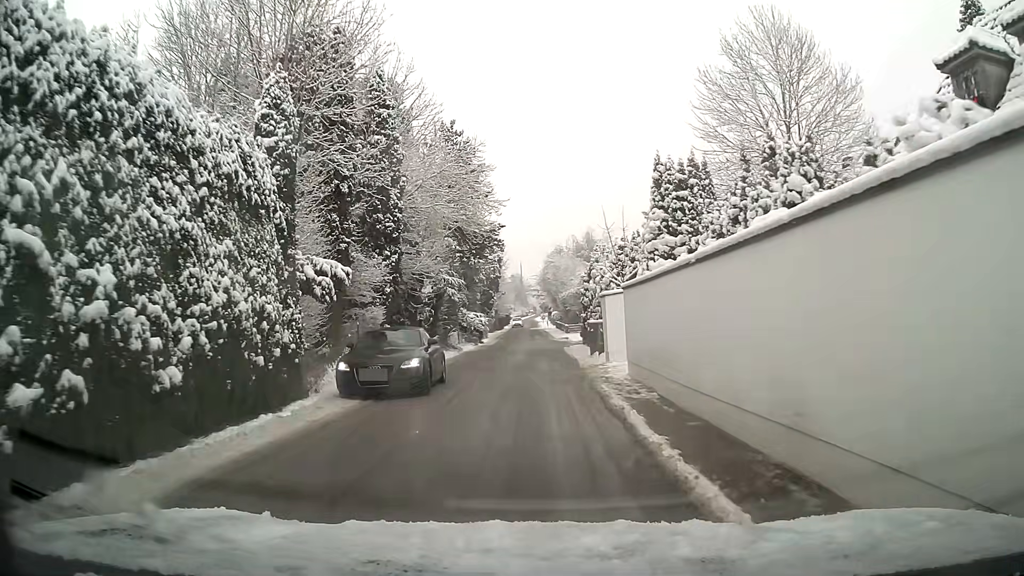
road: residential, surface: asphalt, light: Day
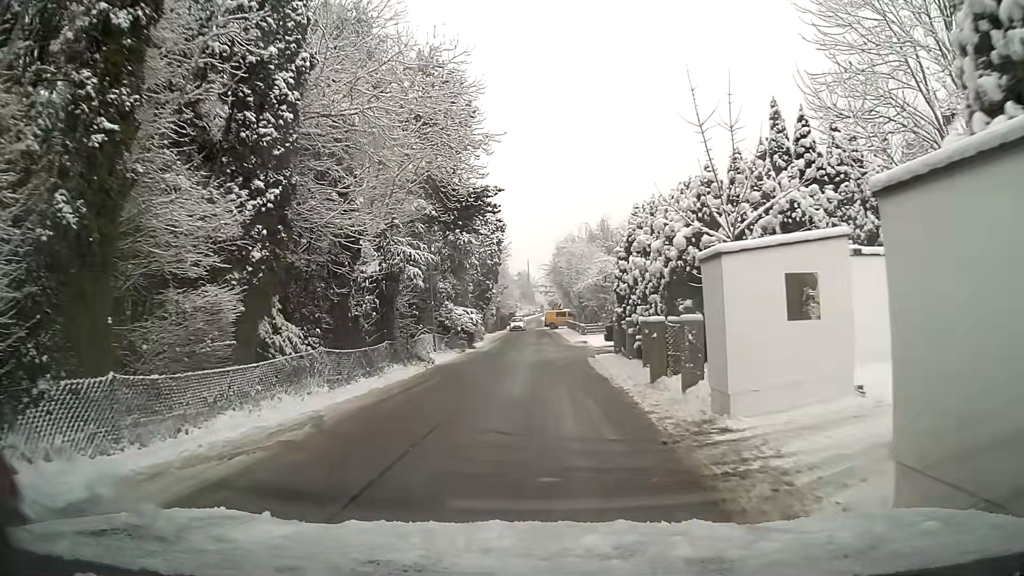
(0.0, +12.0) m; 0°
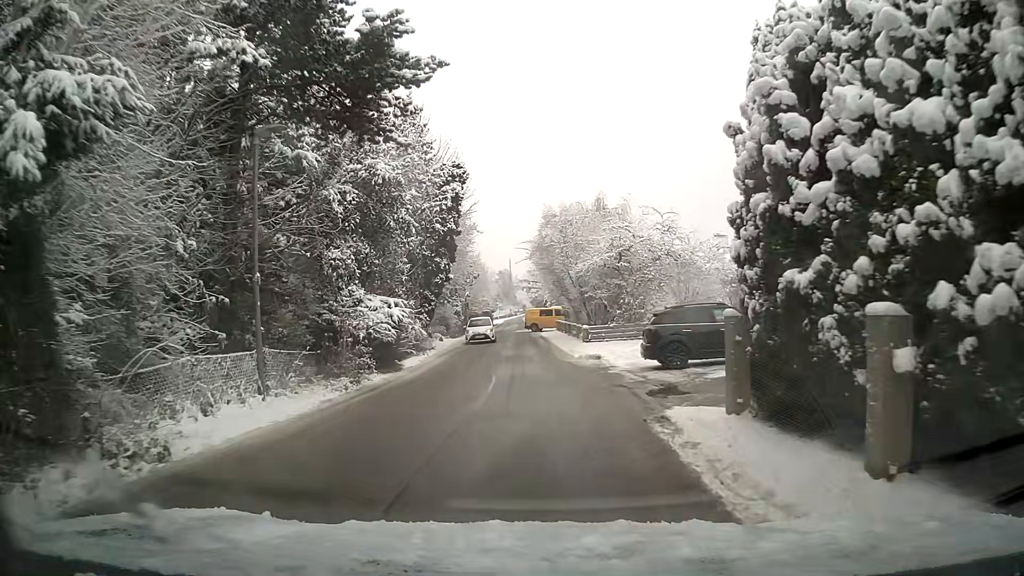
(+0.2, +16.6) m; +2°
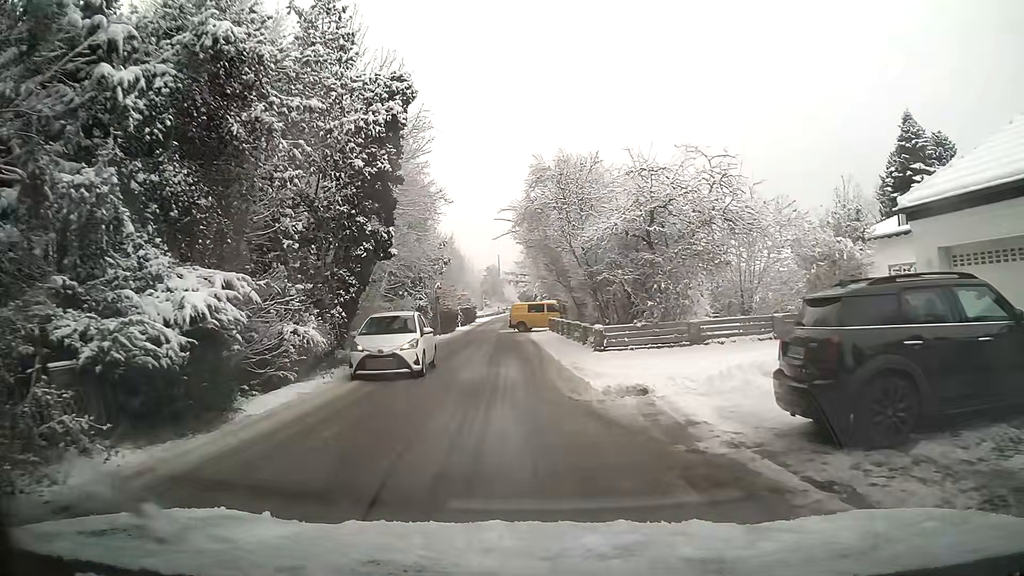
(+0.1, +11.1) m; 0°
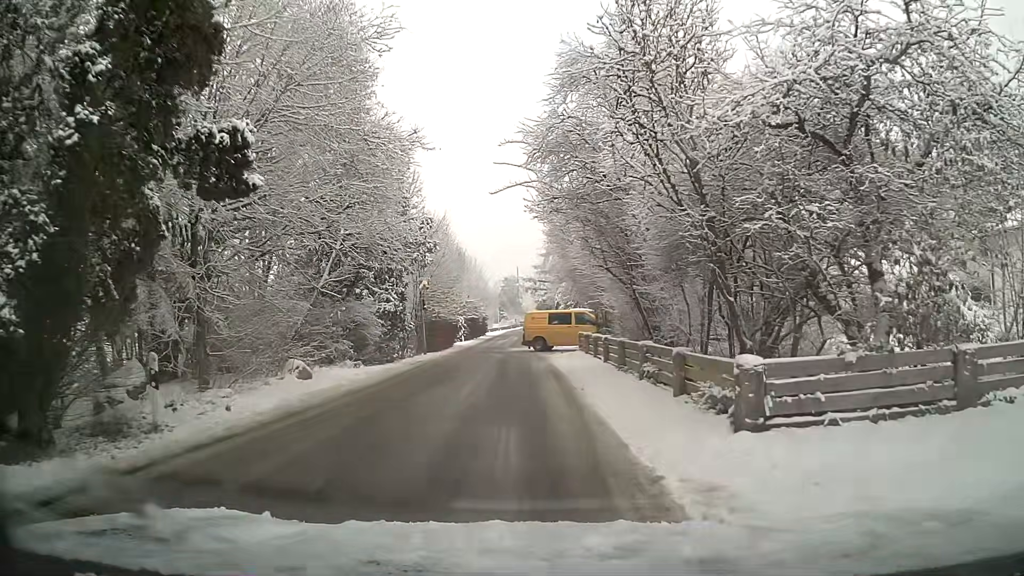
(-0.1, +12.7) m; -2°
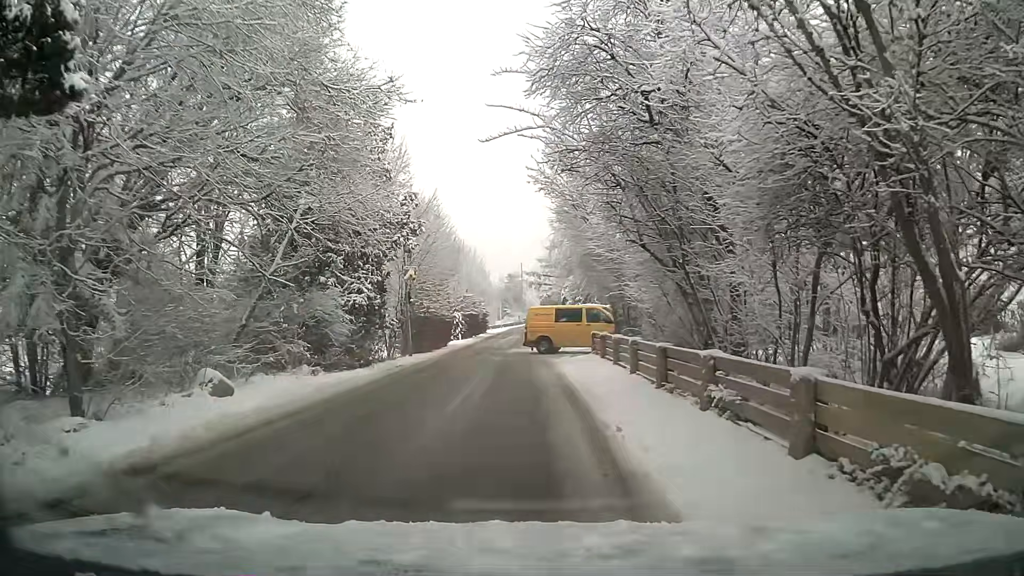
(0.0, +4.6) m; 0°
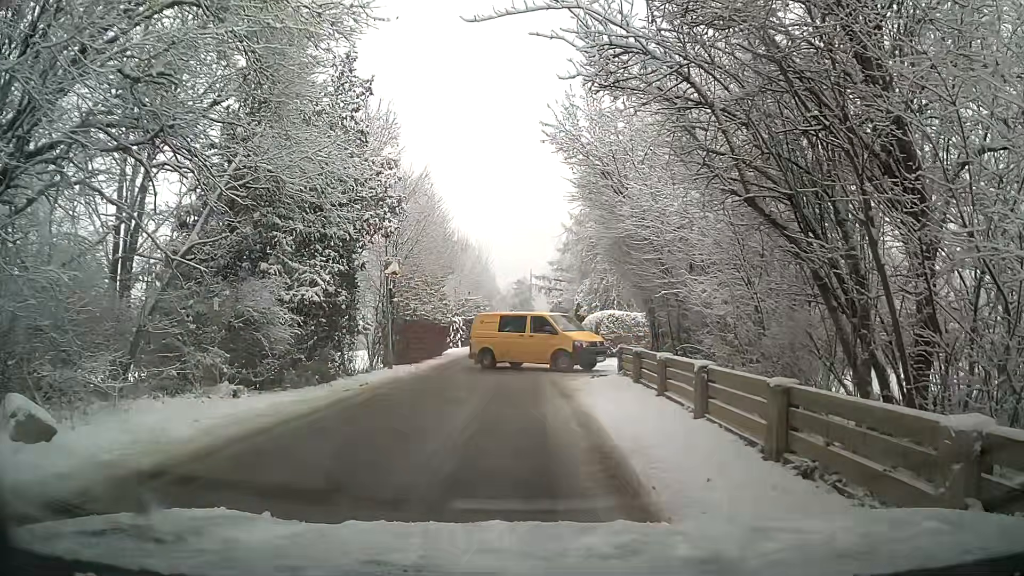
(-0.1, +5.2) m; -1°
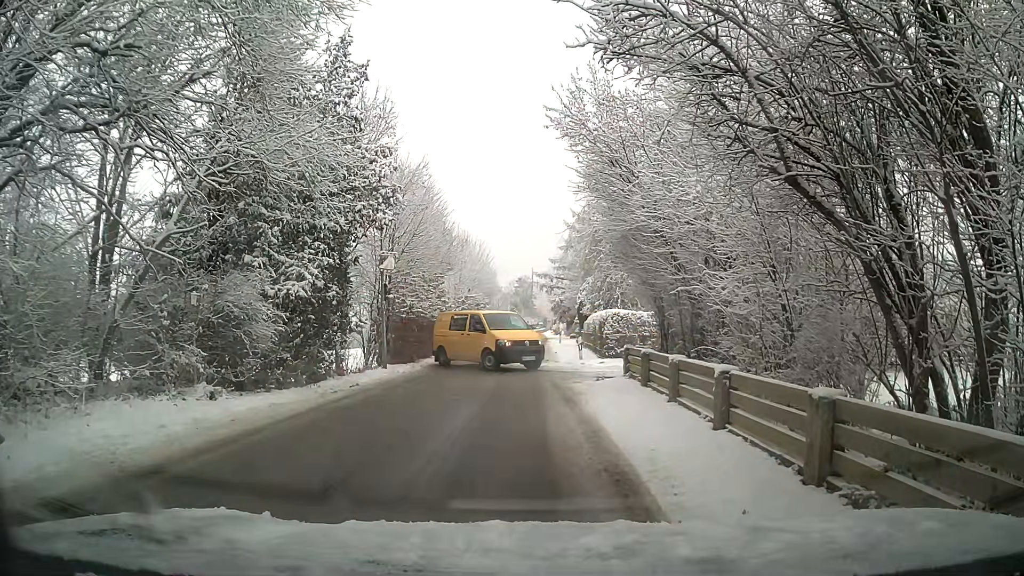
(0.0, +1.0) m; 0°
(0, +10) (0, +20) (0, +30) (0, +40) (+1, +50) (+1, +60) (+1, +70) (+2, +80) (+2, +90) (+2, +100) m
